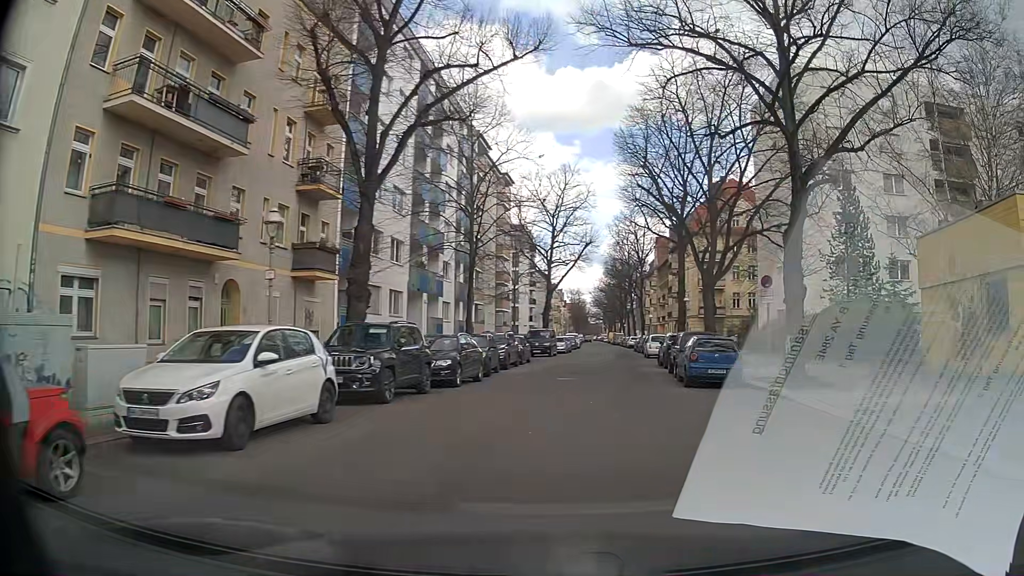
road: residential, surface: asphalt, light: Day
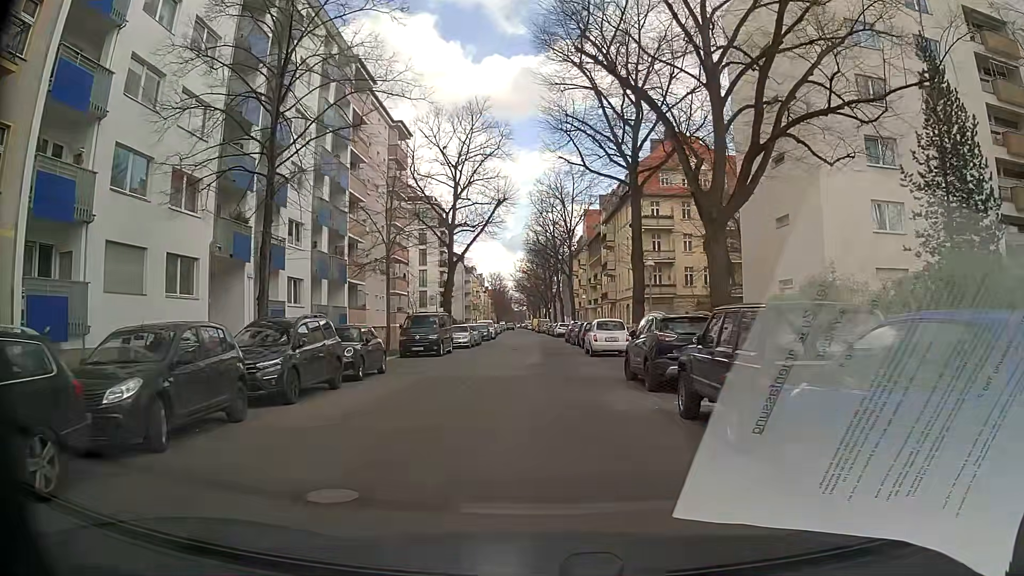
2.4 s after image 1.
(+1.6, +16.5) m; +7°
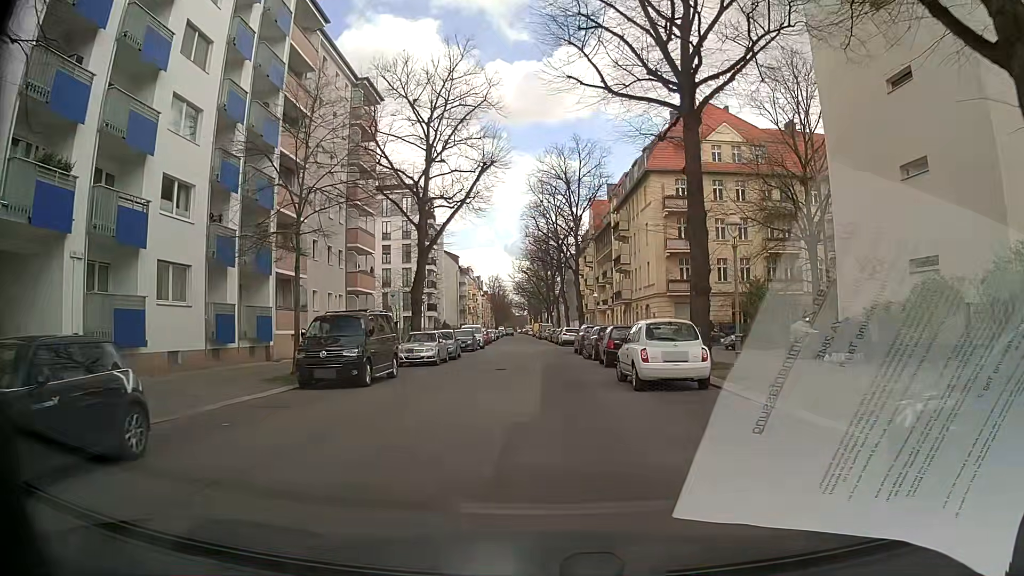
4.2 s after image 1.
(-0.1, +12.9) m; -1°
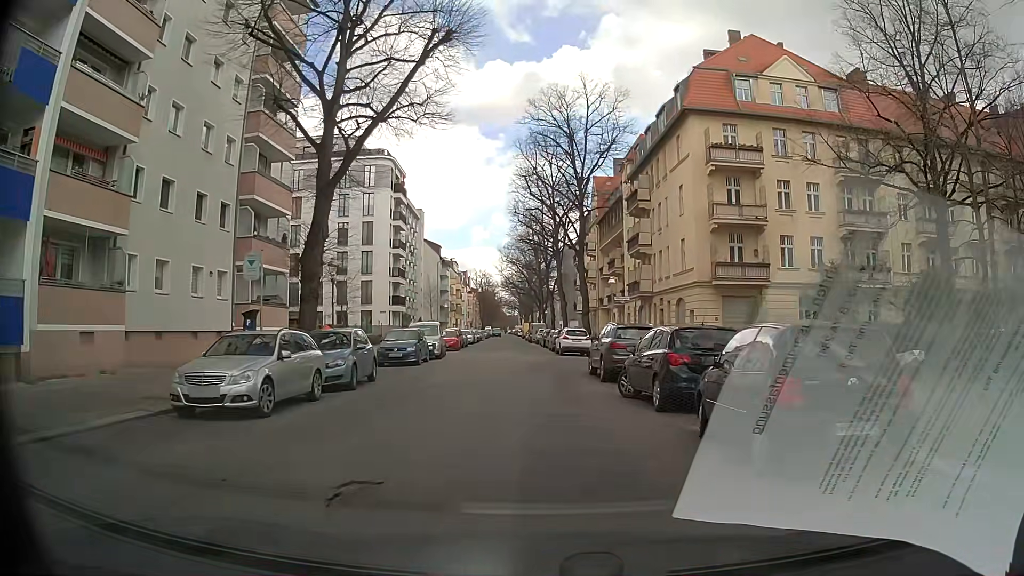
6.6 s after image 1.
(-0.1, +17.1) m; -1°
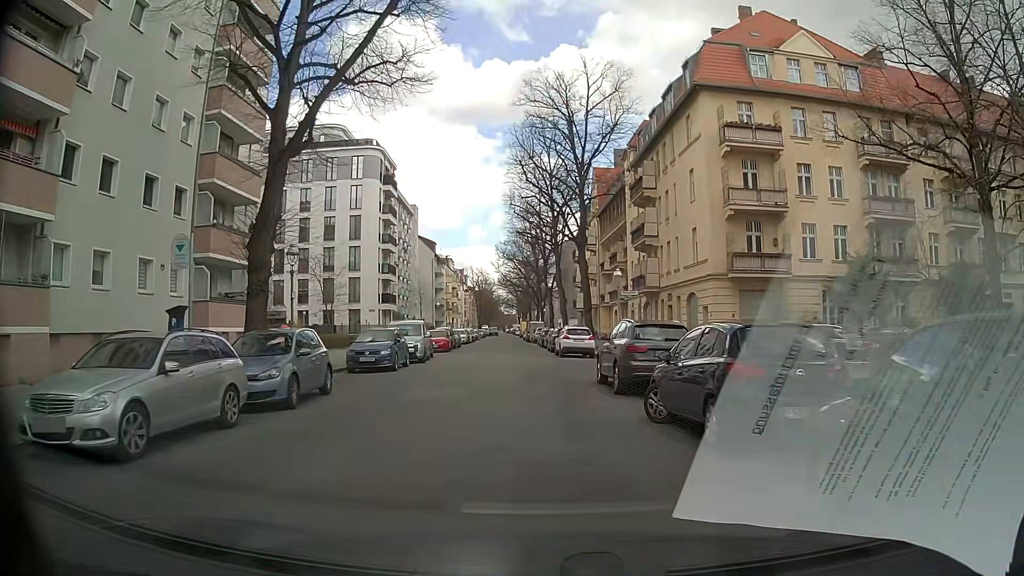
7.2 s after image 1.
(+0.1, +3.9) m; +1°
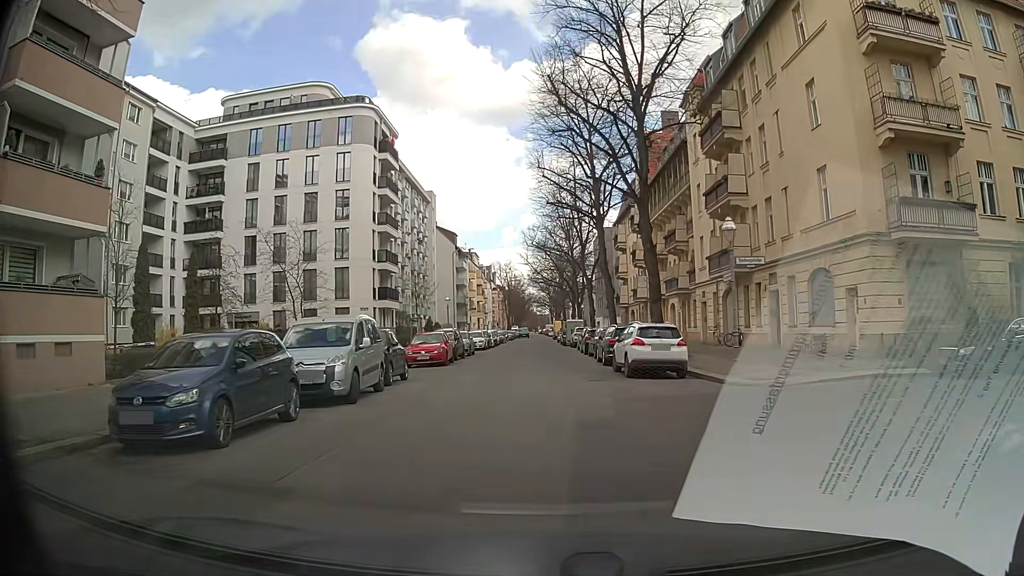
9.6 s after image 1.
(-0.4, +14.5) m; -3°
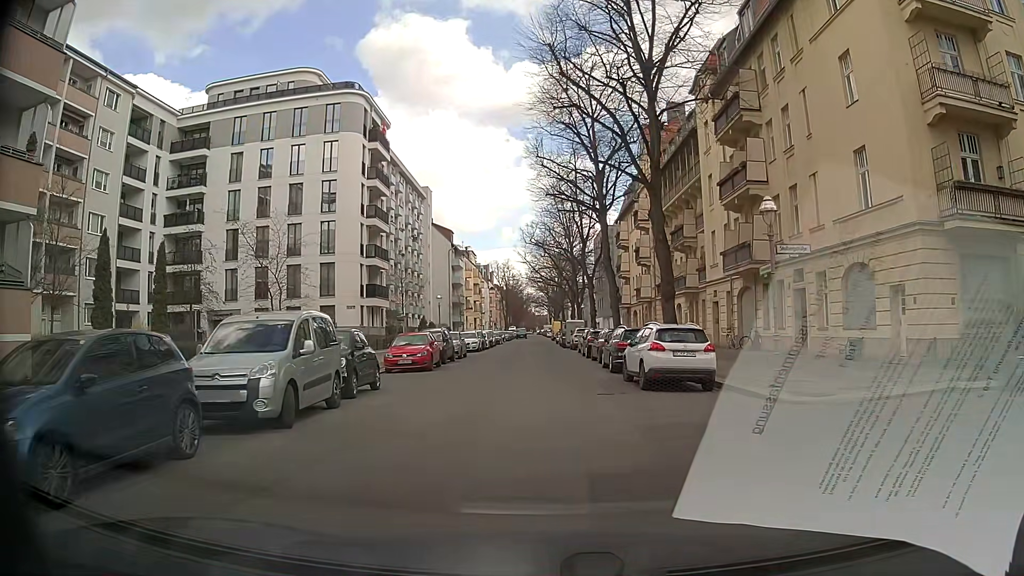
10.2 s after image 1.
(0.0, +3.3) m; +1°
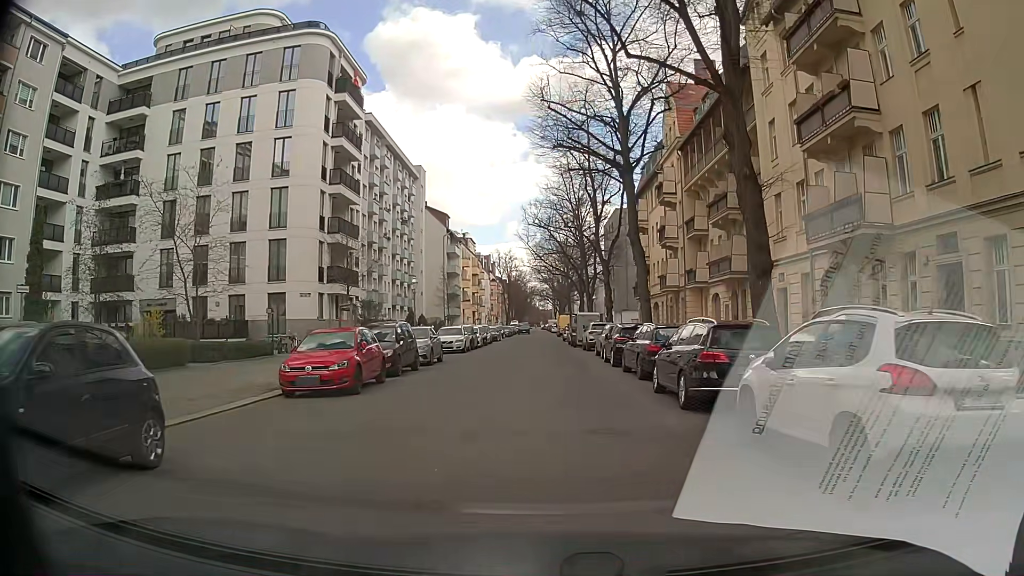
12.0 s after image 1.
(0.0, +10.8) m; -1°
(0, +10) (0, +20) (0, +30) (0, +40) (0, +50) (0, +60) (0, +70) (0, +80) (0, +90) (0, +100) m
